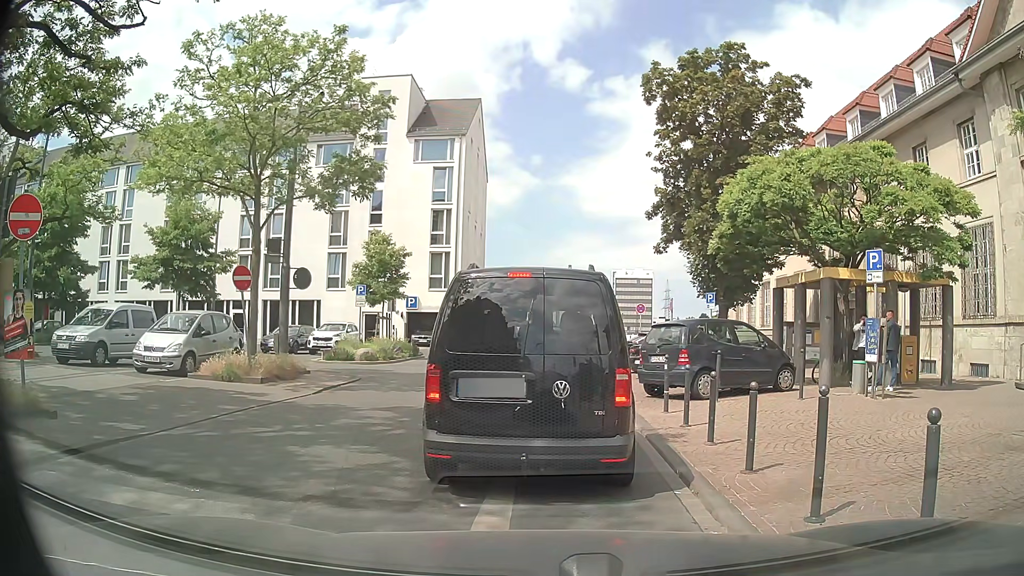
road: residential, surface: asphalt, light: Day
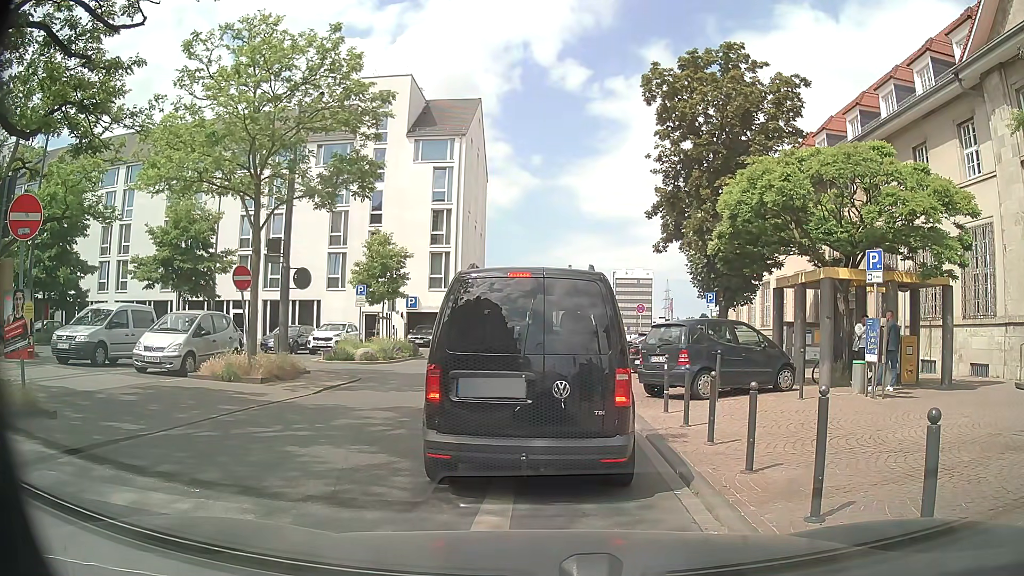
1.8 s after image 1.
(0.0, 0.0) m; 0°
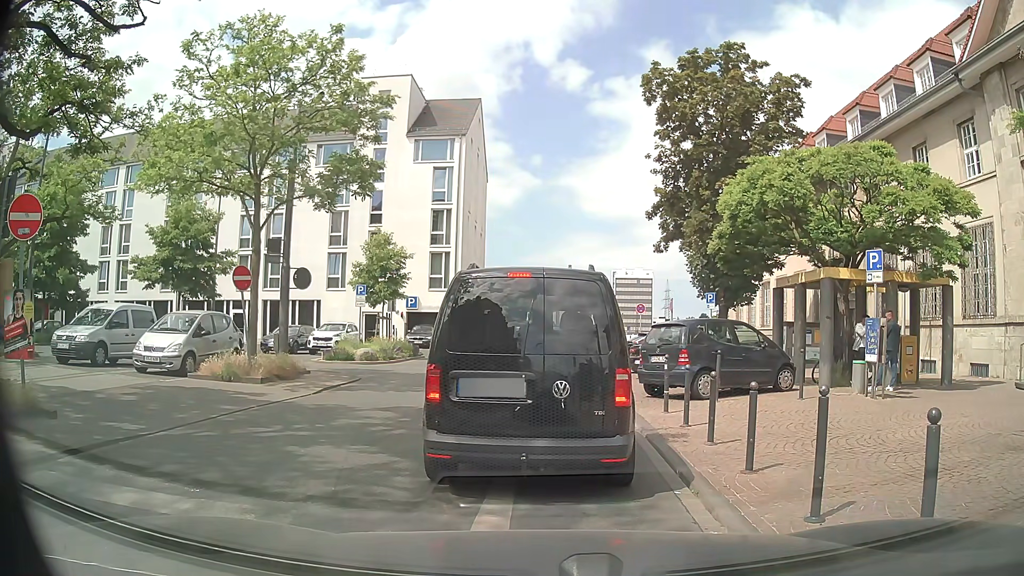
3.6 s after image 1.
(0.0, 0.0) m; 0°
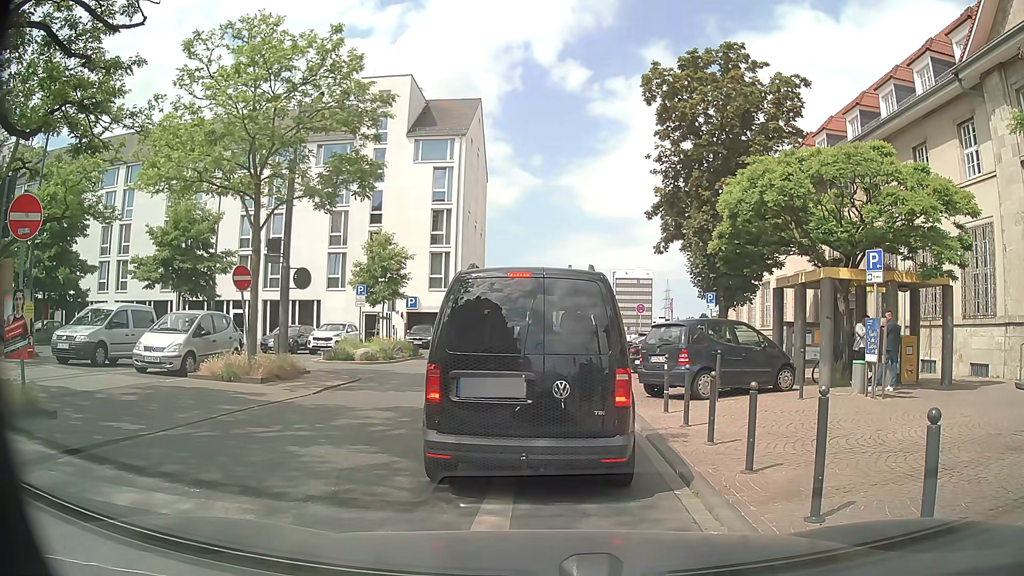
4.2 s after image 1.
(0.0, 0.0) m; 0°
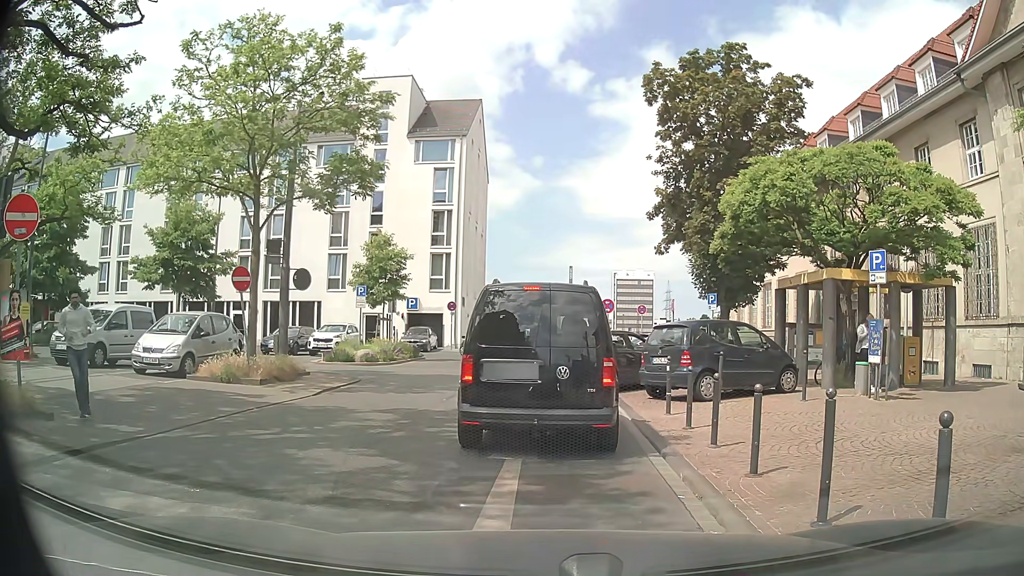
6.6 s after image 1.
(0.0, +0.1) m; 0°
